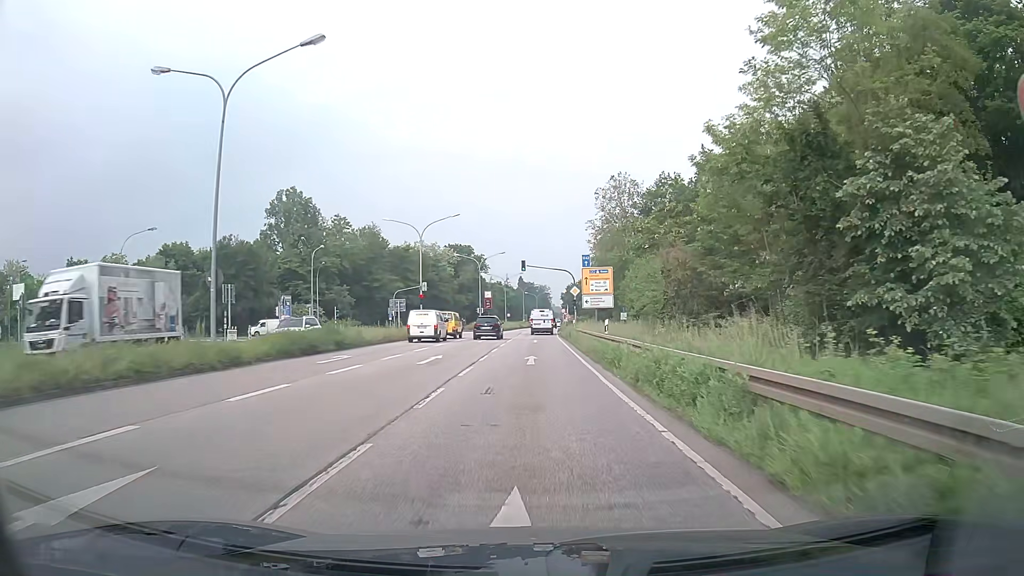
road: primary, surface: asphalt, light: Day
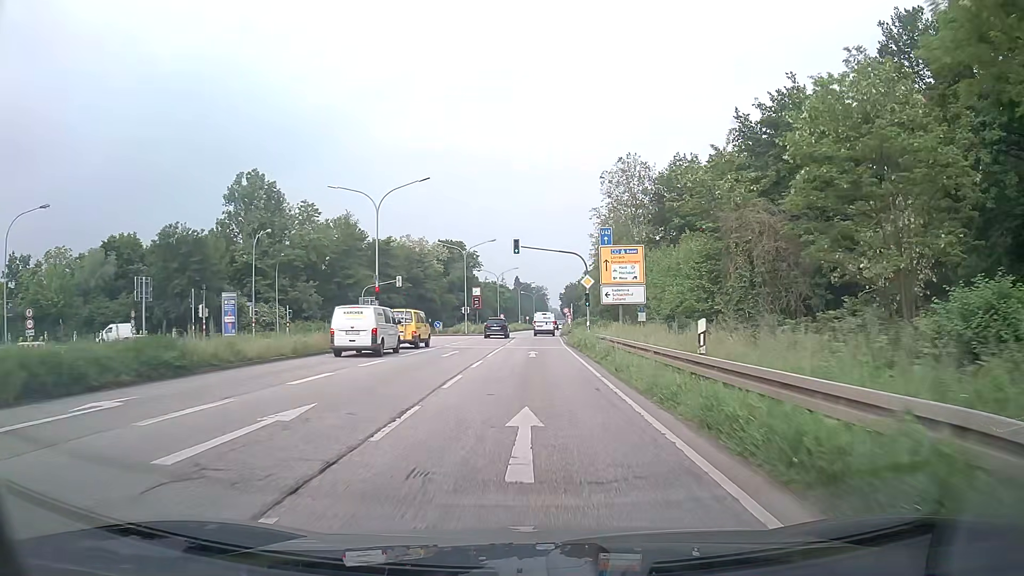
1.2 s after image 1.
(0.0, +14.9) m; 0°
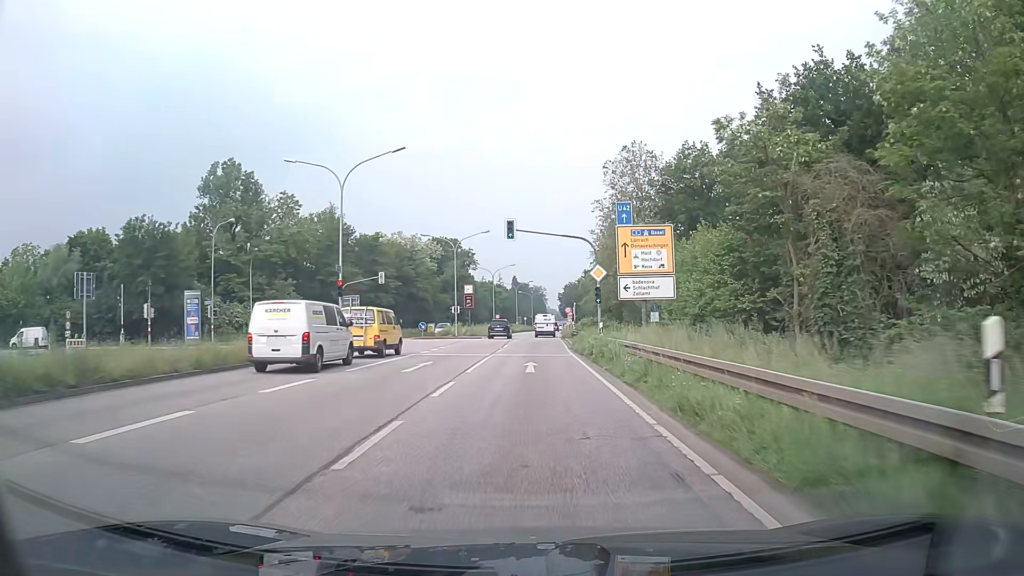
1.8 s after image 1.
(0.0, +7.5) m; 0°
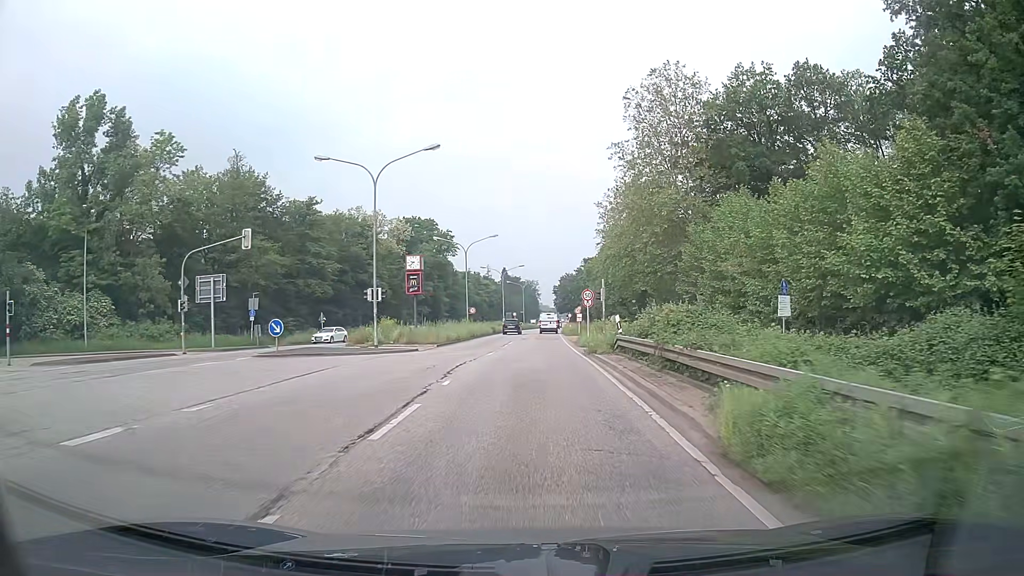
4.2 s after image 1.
(+0.3, +30.3) m; +1°
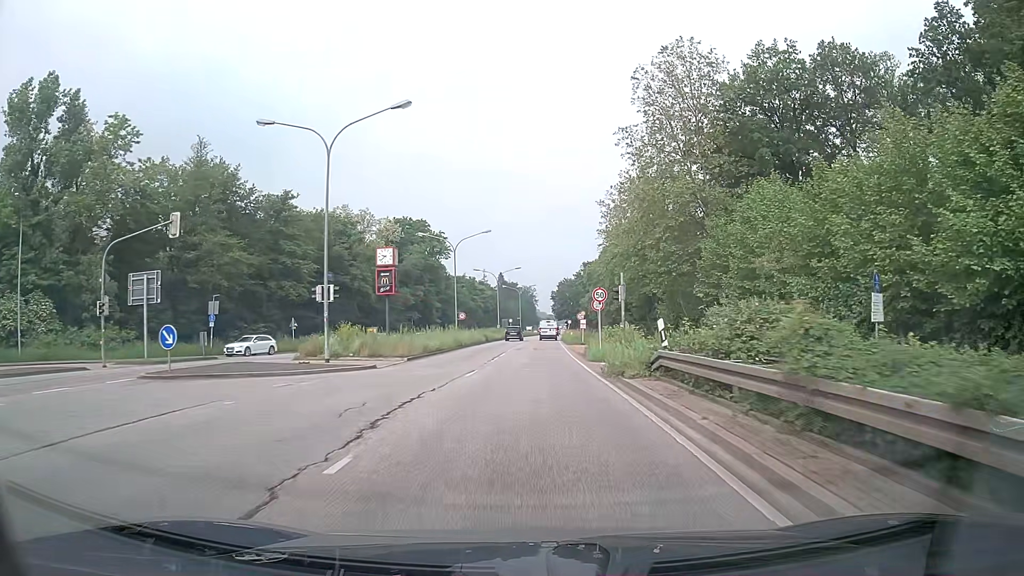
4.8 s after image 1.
(0.0, +7.7) m; 0°
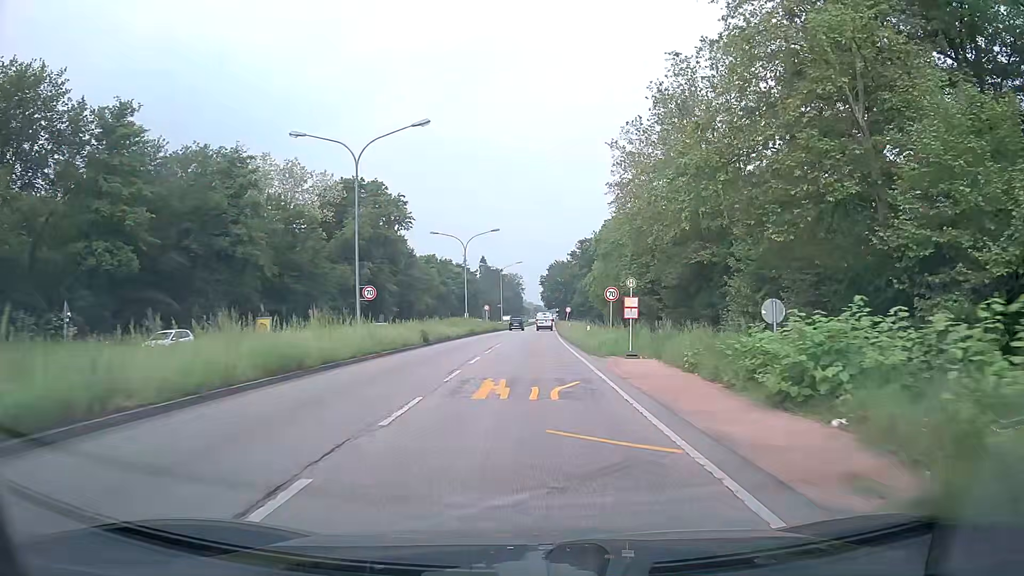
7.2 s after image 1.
(+0.3, +30.9) m; +1°
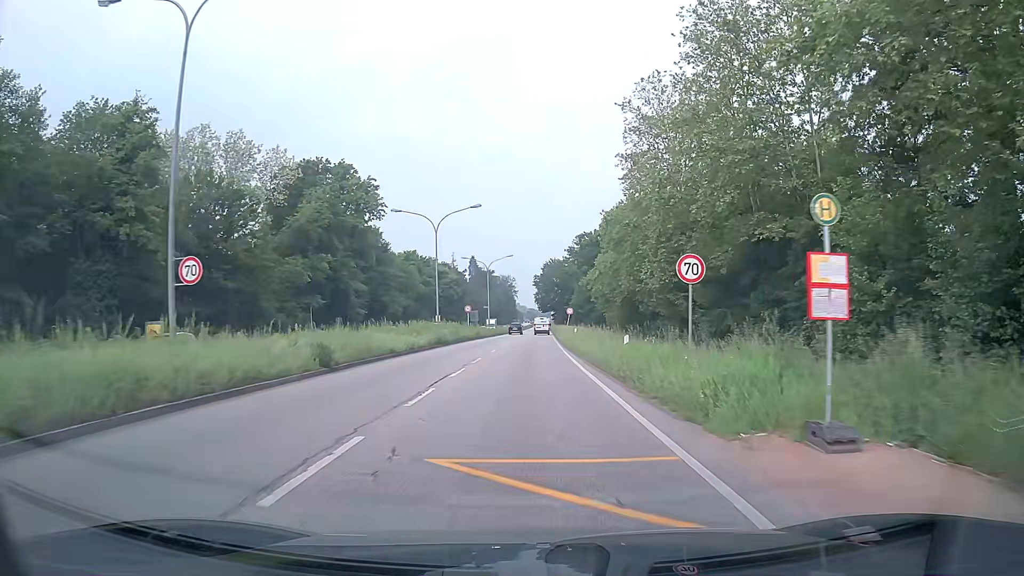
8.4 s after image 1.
(0.0, +15.8) m; +1°
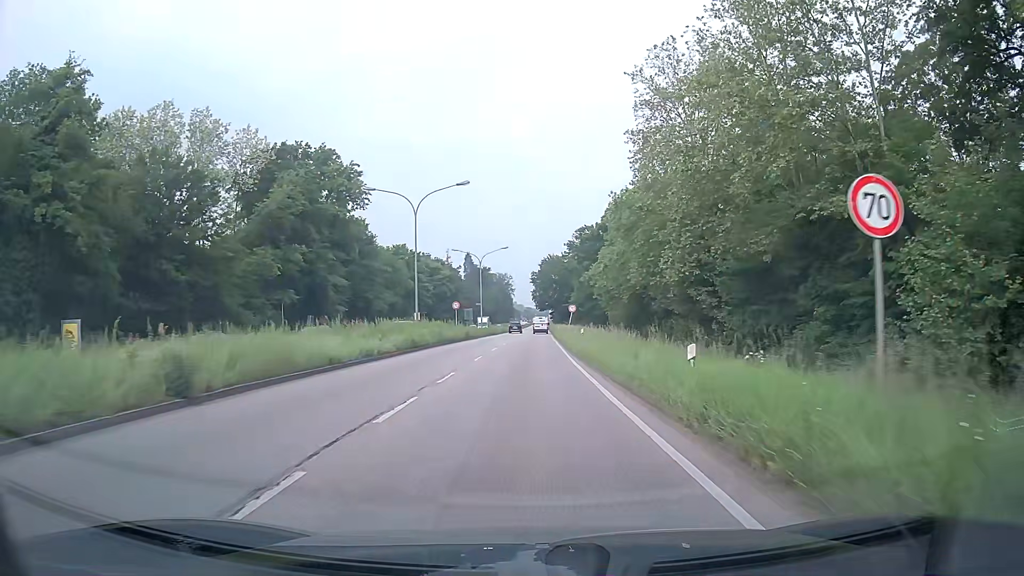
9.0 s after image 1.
(0.0, +7.9) m; 0°
(0, +10) (0, +20) (0, +30) (0, +40) (0, +50) (0, +60) (+1, +70) (+1, +80) (+1, +90) (+1, +100) m
